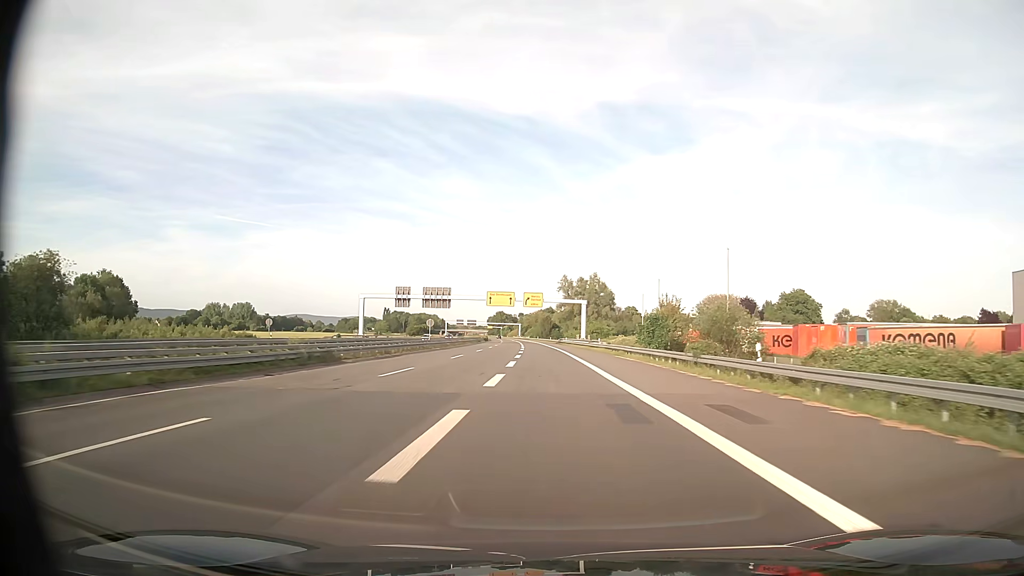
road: trunk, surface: asphalt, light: Day
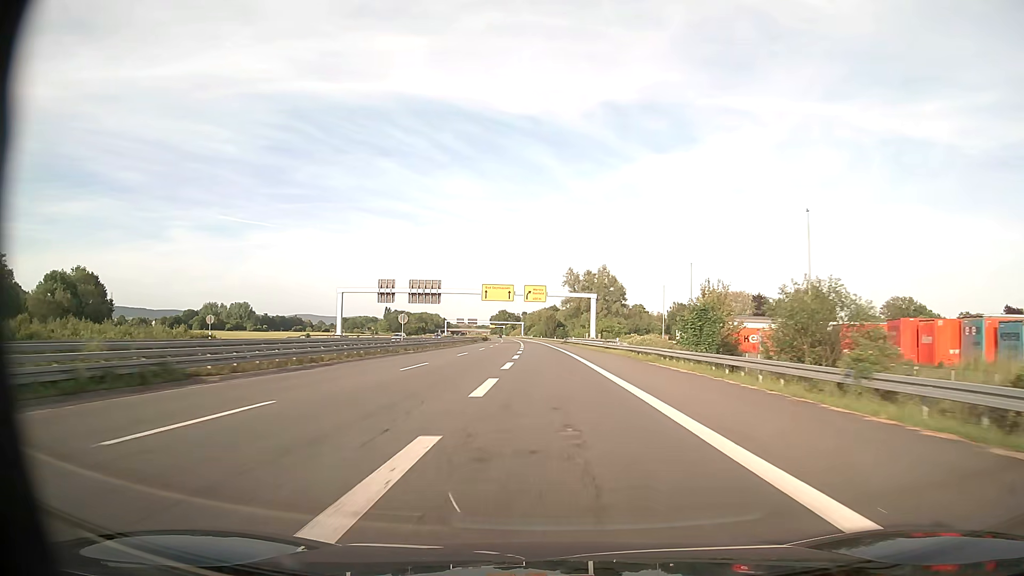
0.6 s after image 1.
(0.0, +15.4) m; 0°
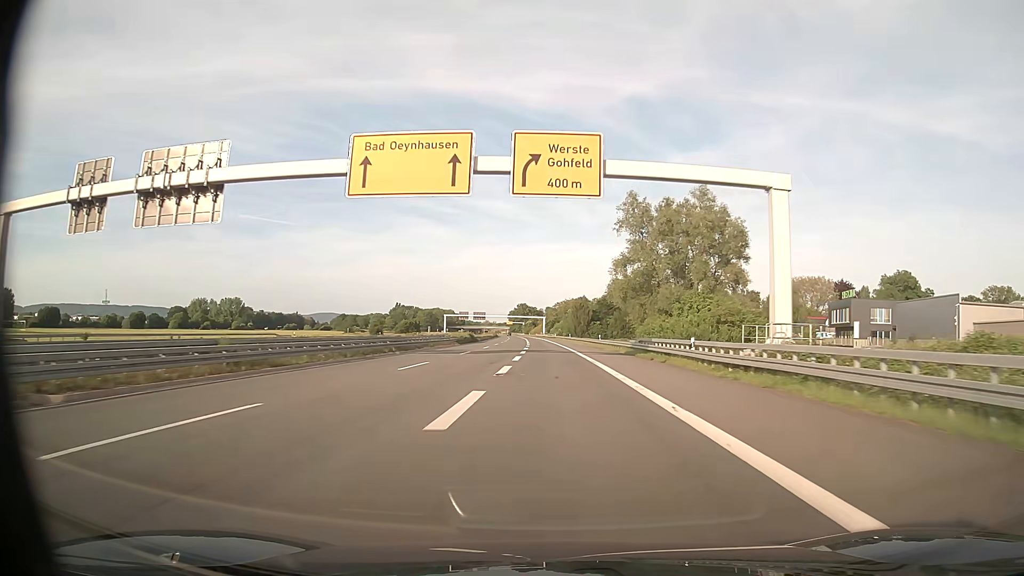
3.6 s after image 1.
(-1.4, +77.9) m; -2°
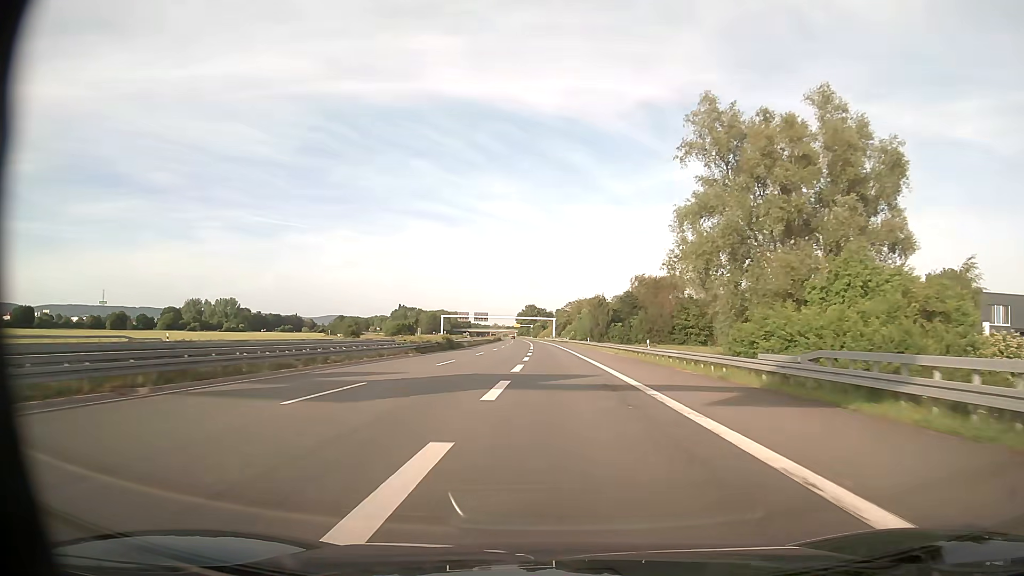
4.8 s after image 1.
(-0.2, +31.2) m; -1°
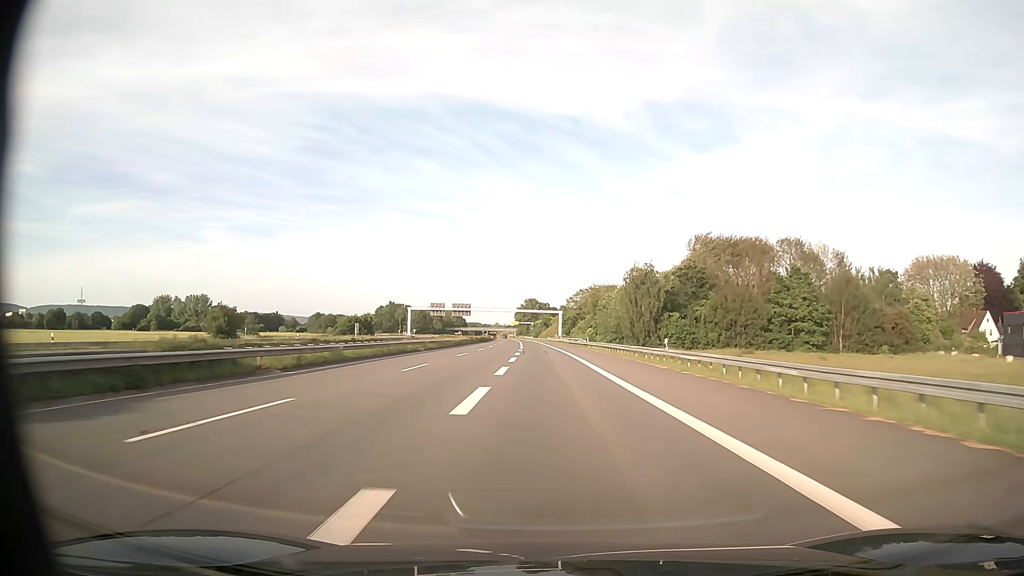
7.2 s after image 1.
(-0.1, +62.8) m; 0°
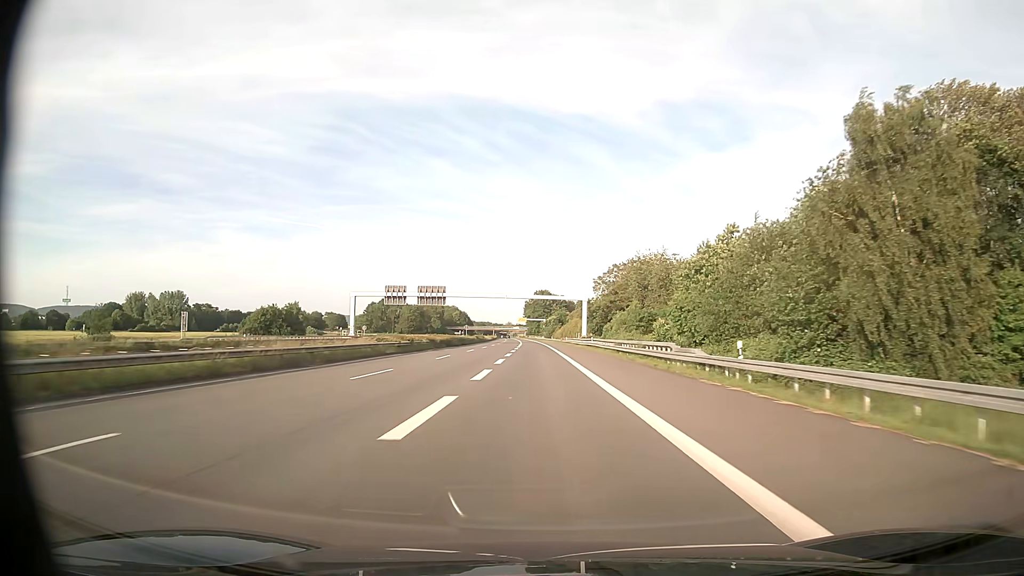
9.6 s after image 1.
(-0.5, +63.1) m; -1°
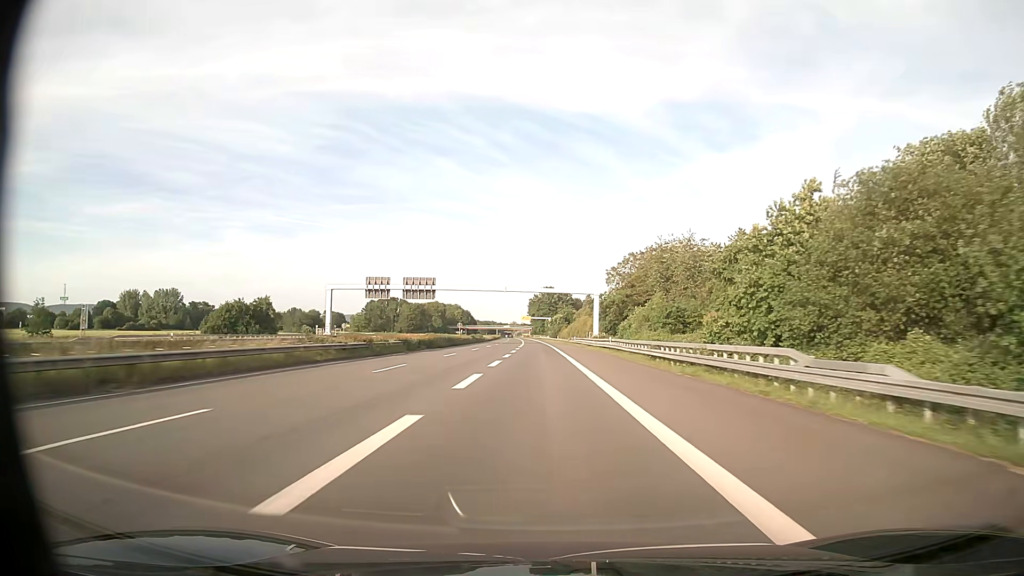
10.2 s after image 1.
(-0.1, +15.8) m; -1°
